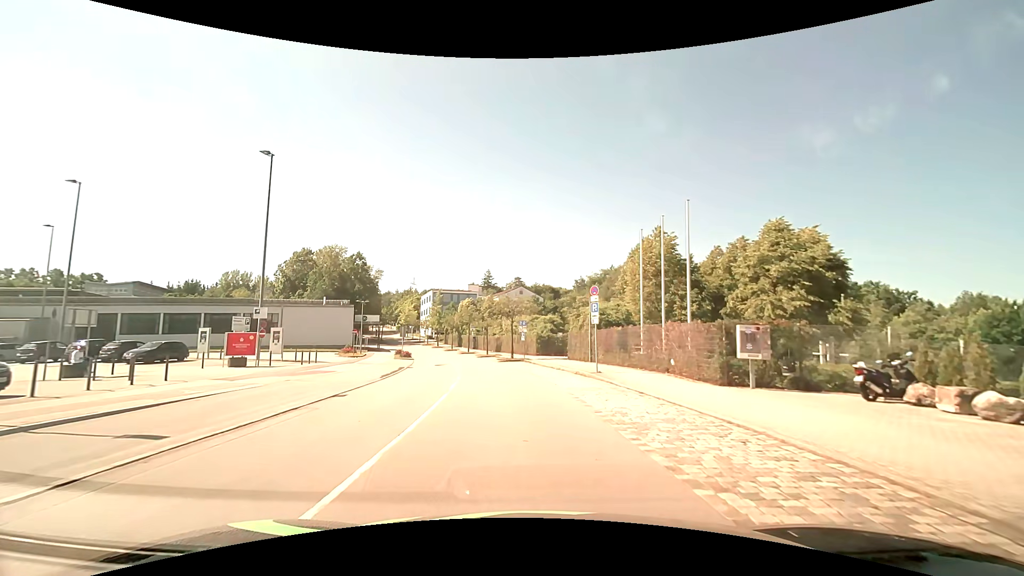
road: residential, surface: asphalt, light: Day
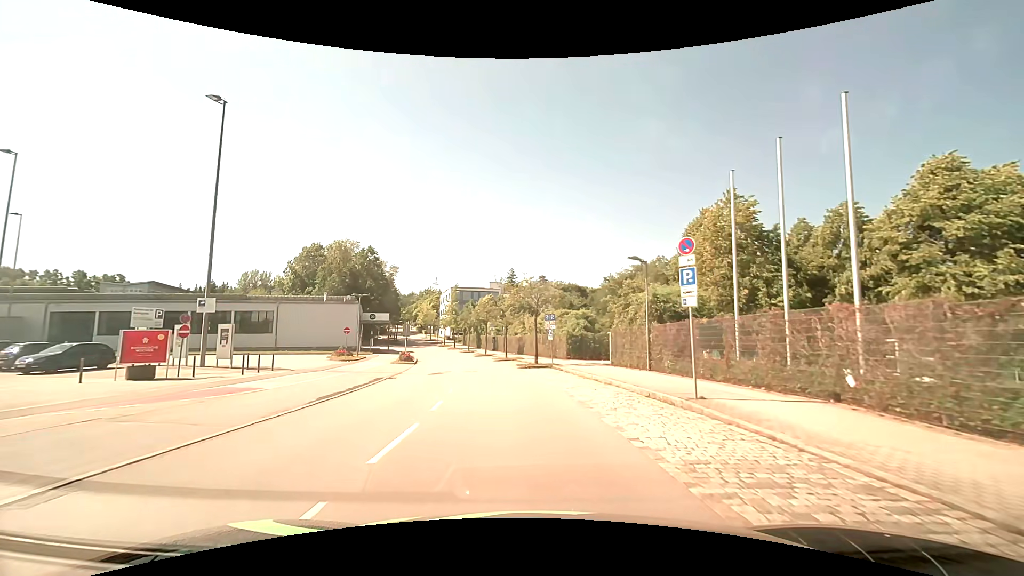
(-0.2, +9.7) m; -3°
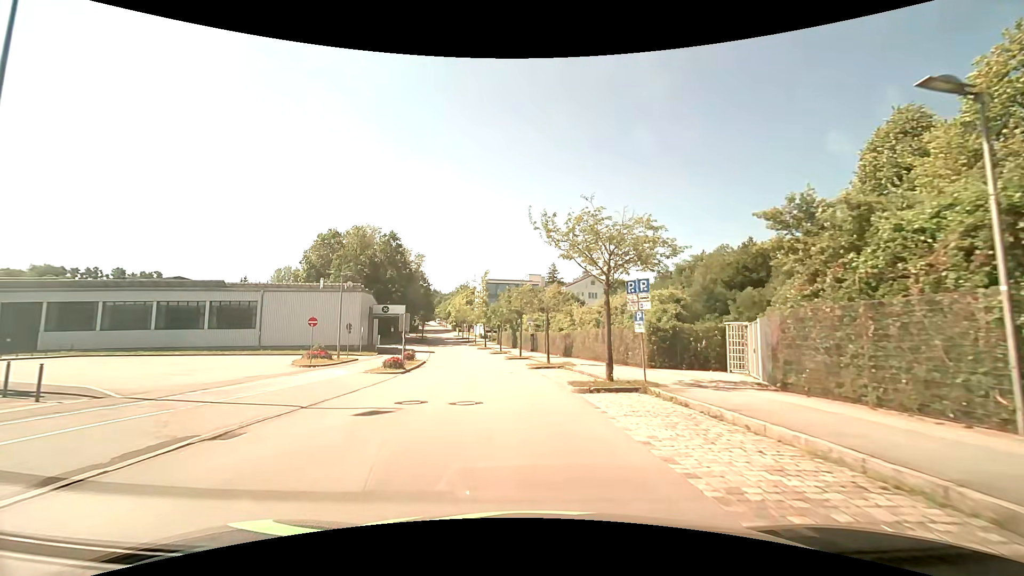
(-0.6, +15.3) m; -5°
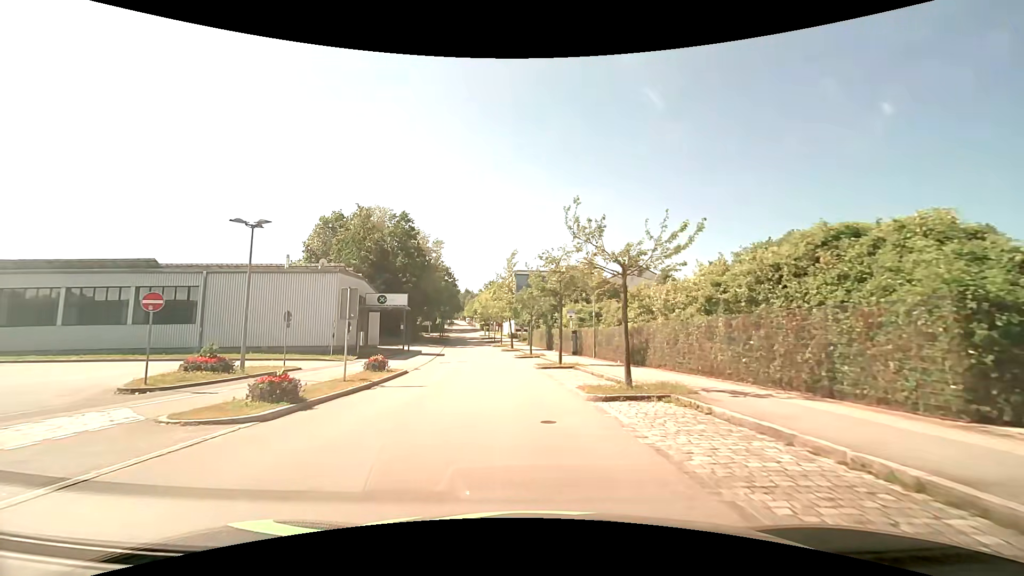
(-0.5, +15.7) m; -3°
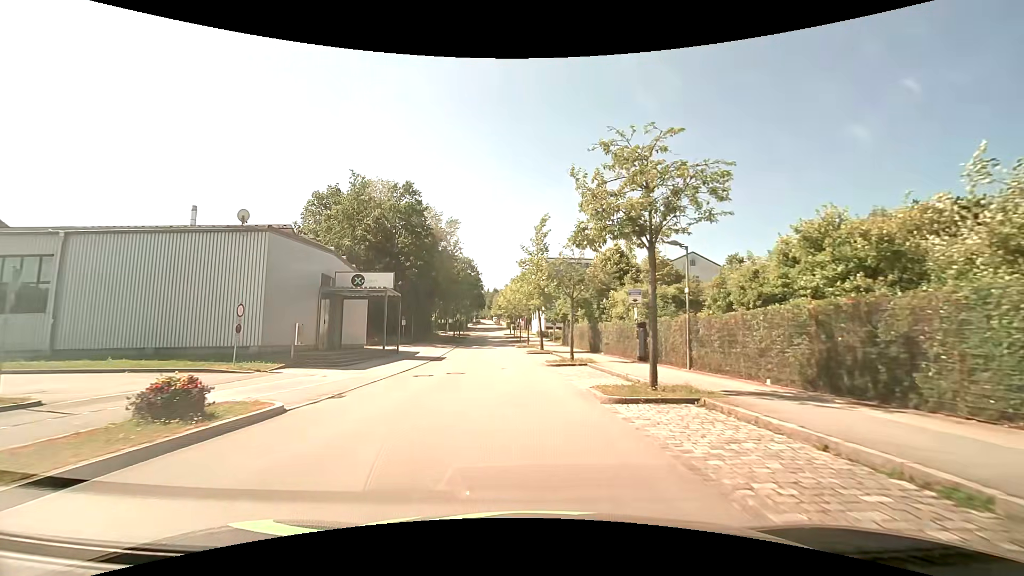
(-0.6, +15.3) m; -4°
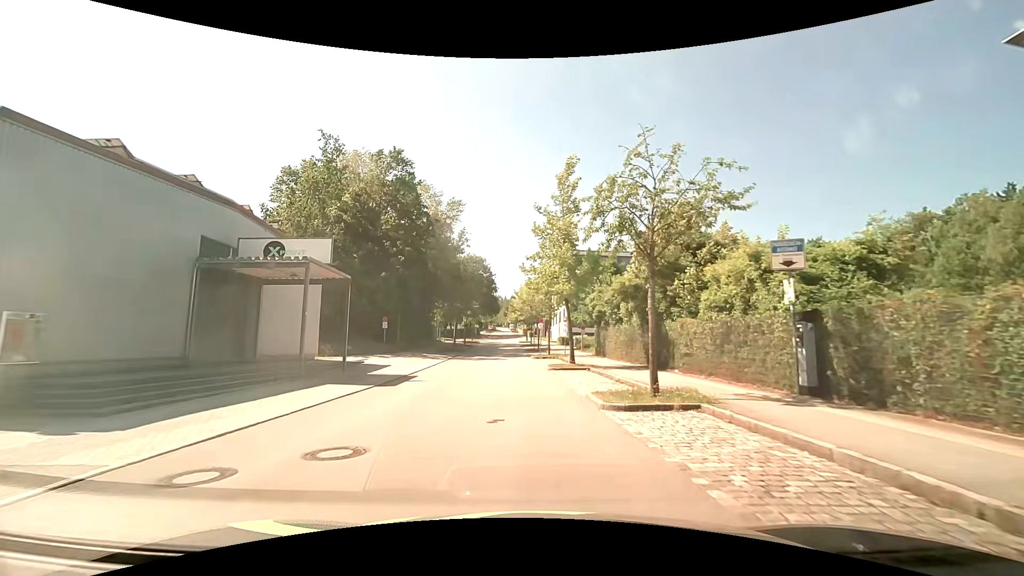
(-0.2, +14.2) m; -2°
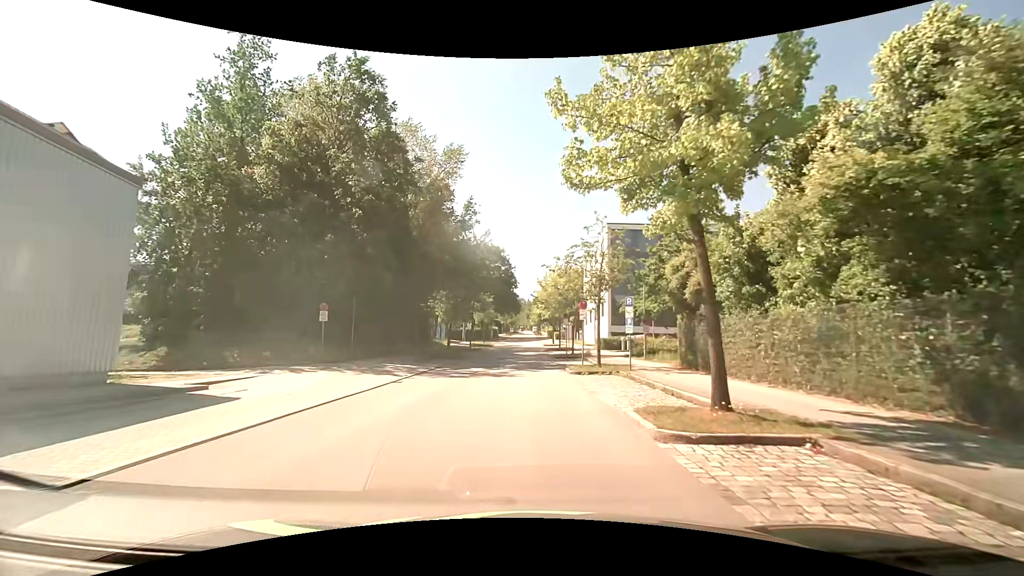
(-0.5, +17.6) m; -3°
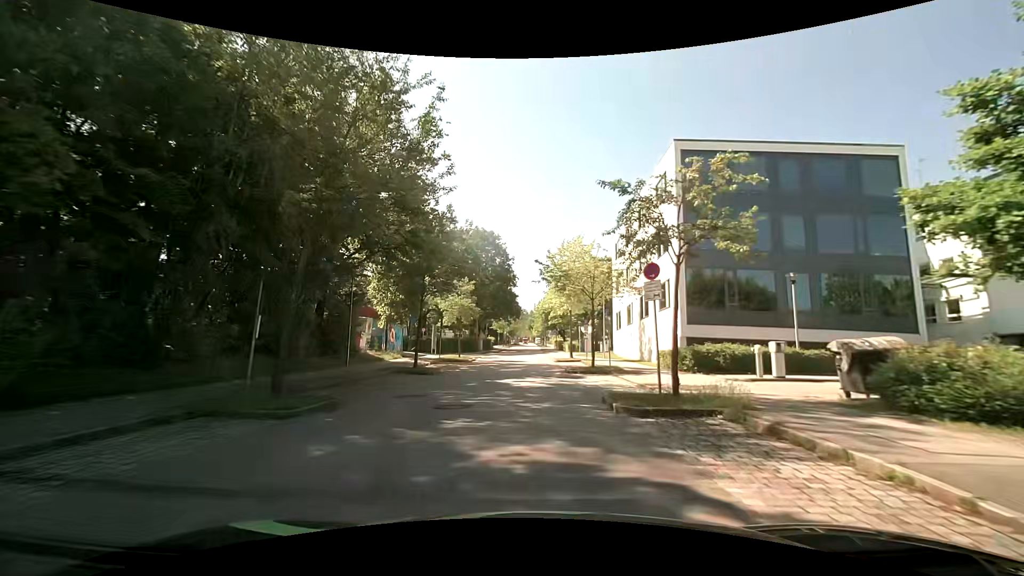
(0.0, +25.5) m; 0°
(0, +10) (0, +20) (0, +30) (0, +40) (0, +50) (0, +60) (0, +70) (0, +80) (0, +90) (0, +100) m
